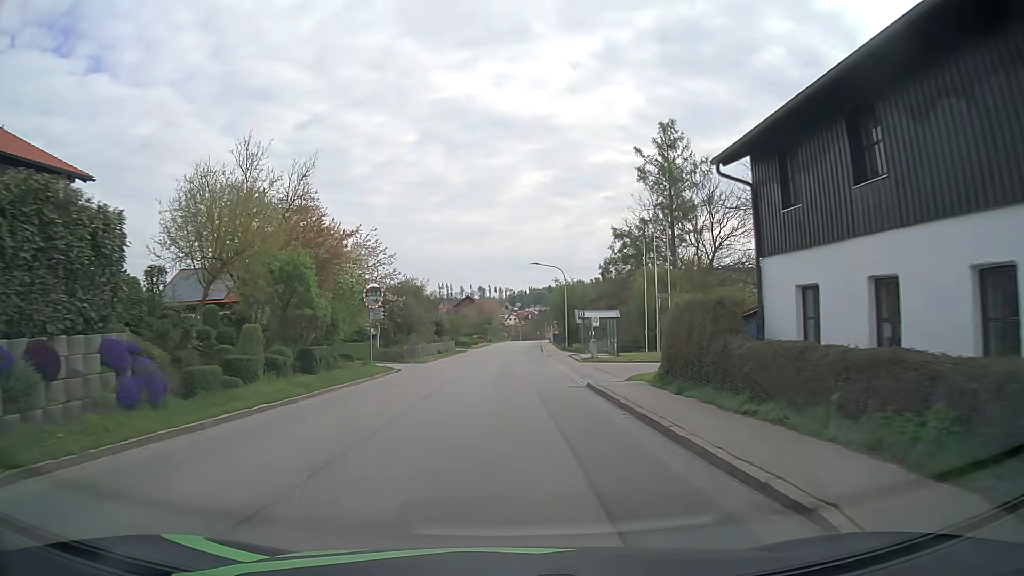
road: tertiary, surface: asphalt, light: Day
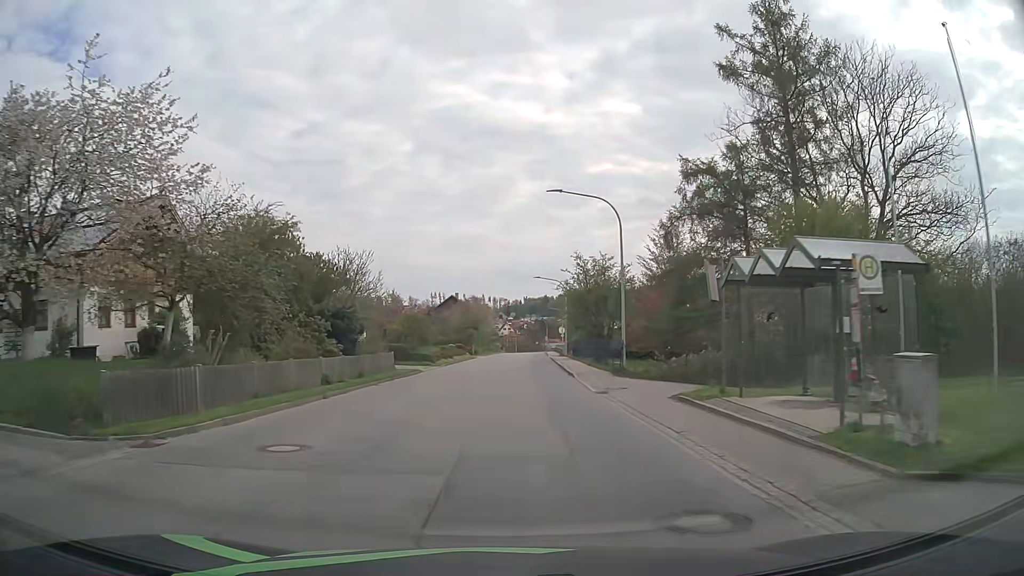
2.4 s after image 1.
(+0.1, +30.5) m; +1°
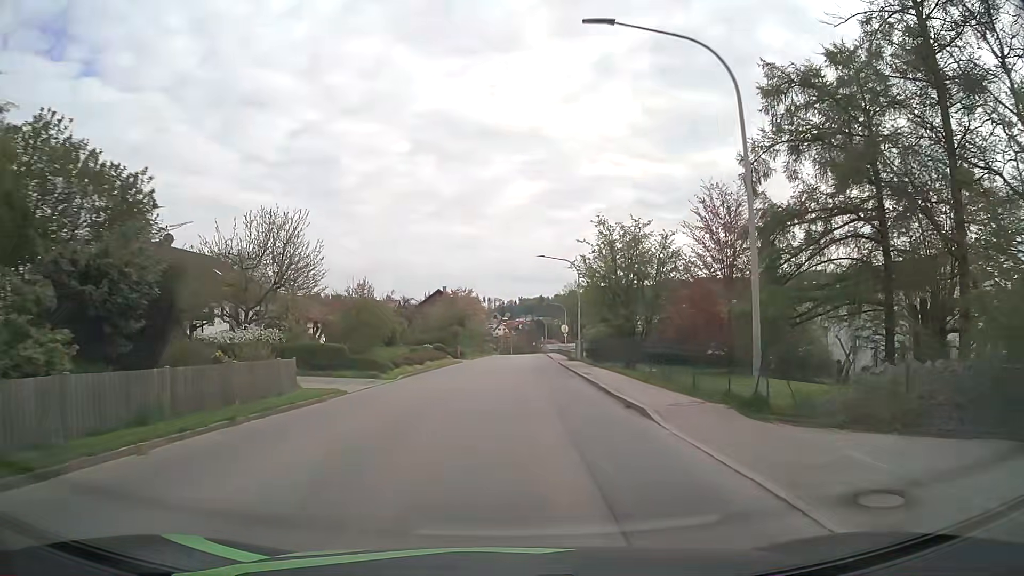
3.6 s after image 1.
(-0.1, +15.1) m; 0°
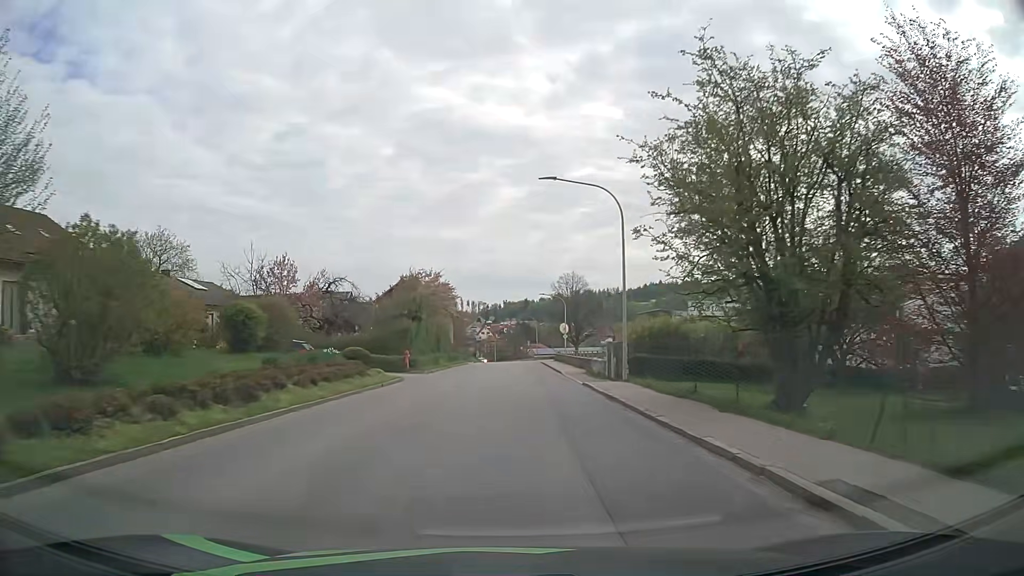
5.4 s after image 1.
(+0.4, +22.8) m; +1°
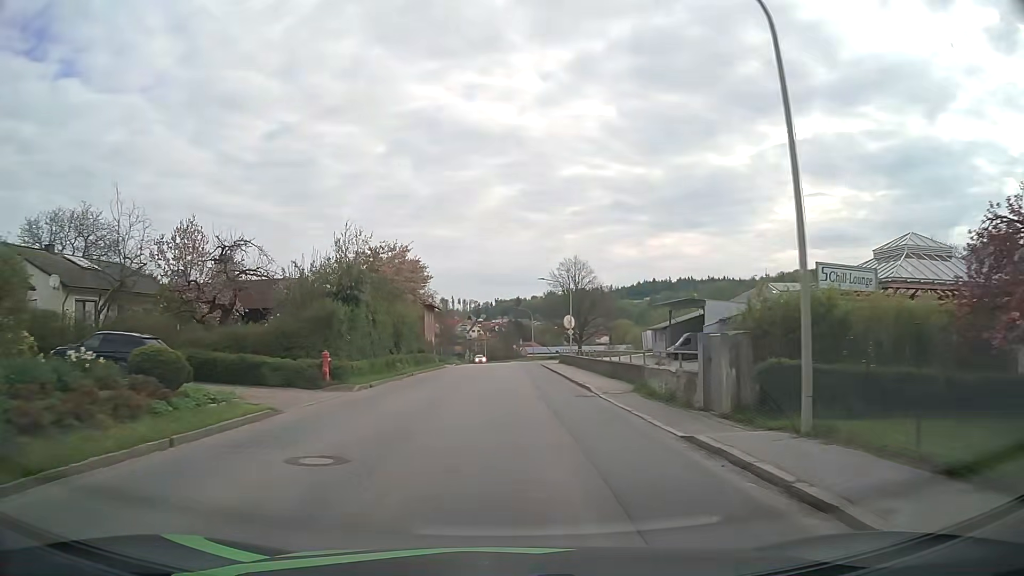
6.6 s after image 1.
(+0.2, +15.2) m; +1°
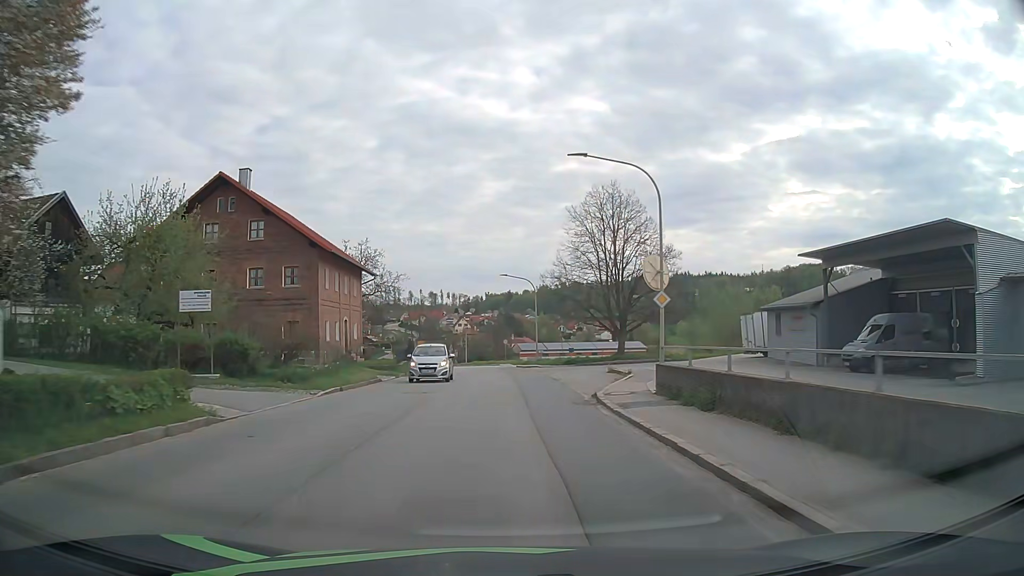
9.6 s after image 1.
(+0.5, +38.1) m; +1°
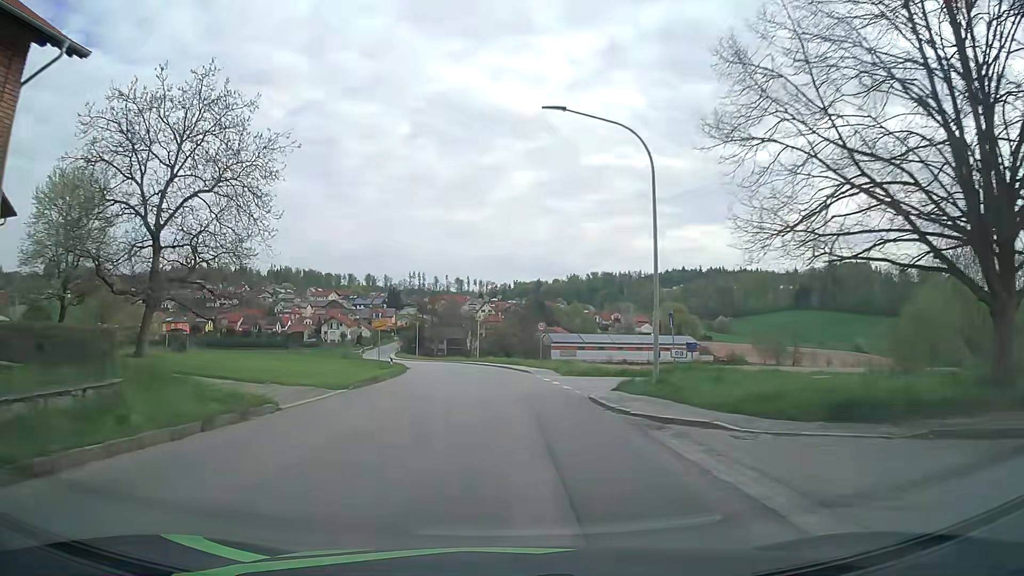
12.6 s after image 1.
(-0.6, +38.2) m; -2°
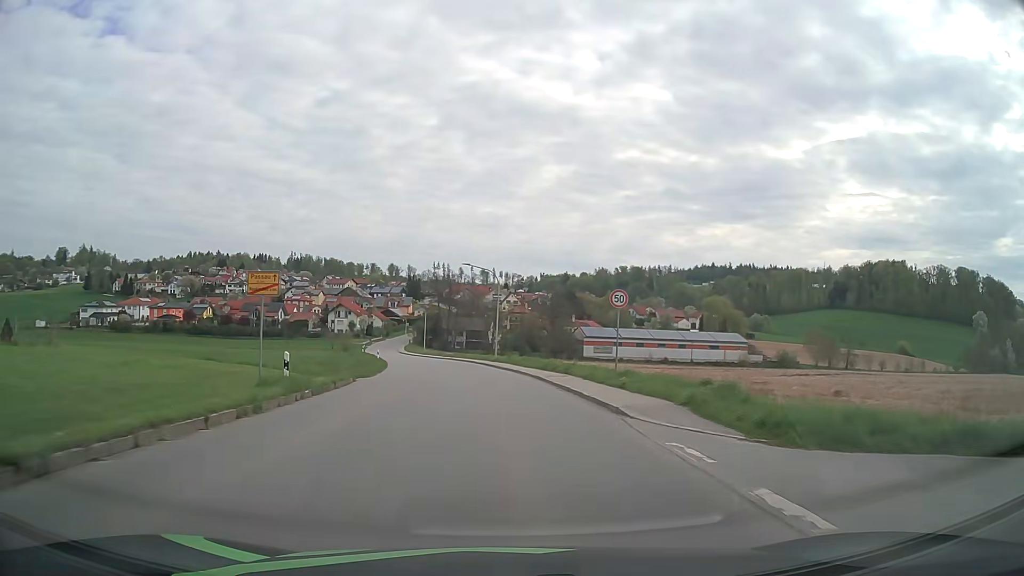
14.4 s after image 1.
(-0.4, +23.1) m; -2°
(0, +10) (-1, +20) (-1, +30) (-3, +40) (-4, +50) (-6, +60) (-8, +69) (-10, +79) (-13, +89) (-15, +99) m
